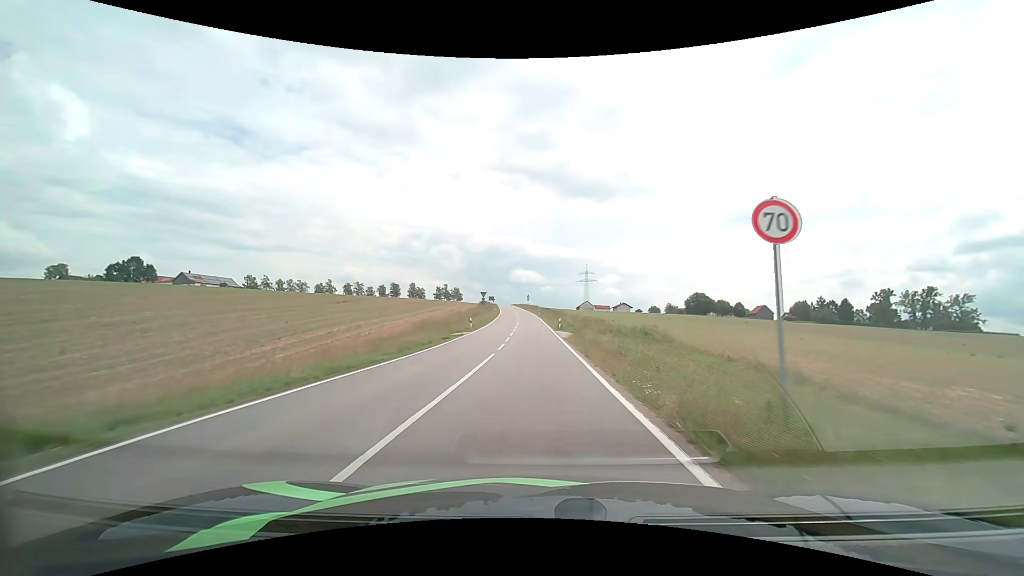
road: tertiary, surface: asphalt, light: Day
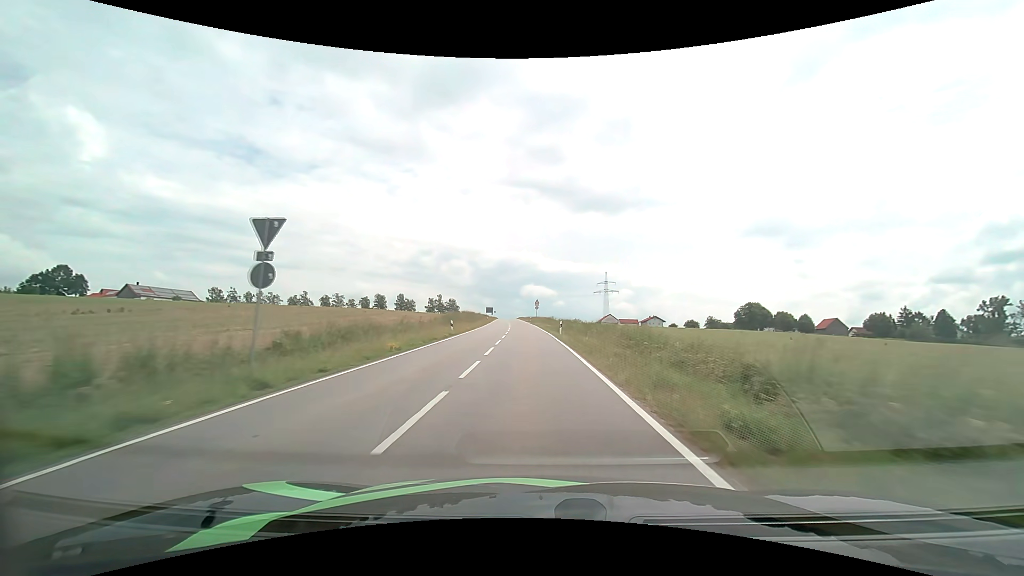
(-0.5, +54.1) m; -1°
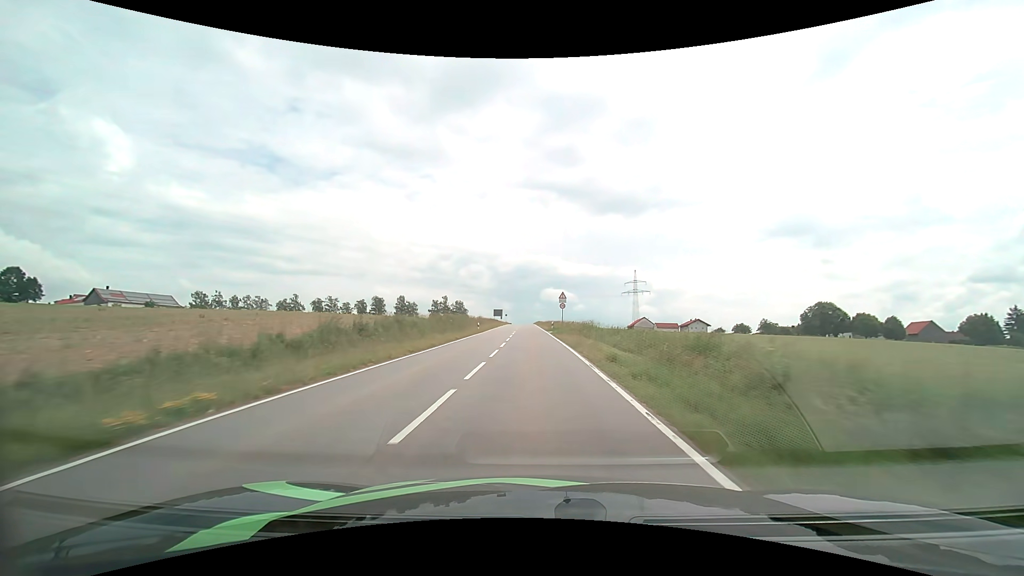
(-0.7, +37.0) m; -2°
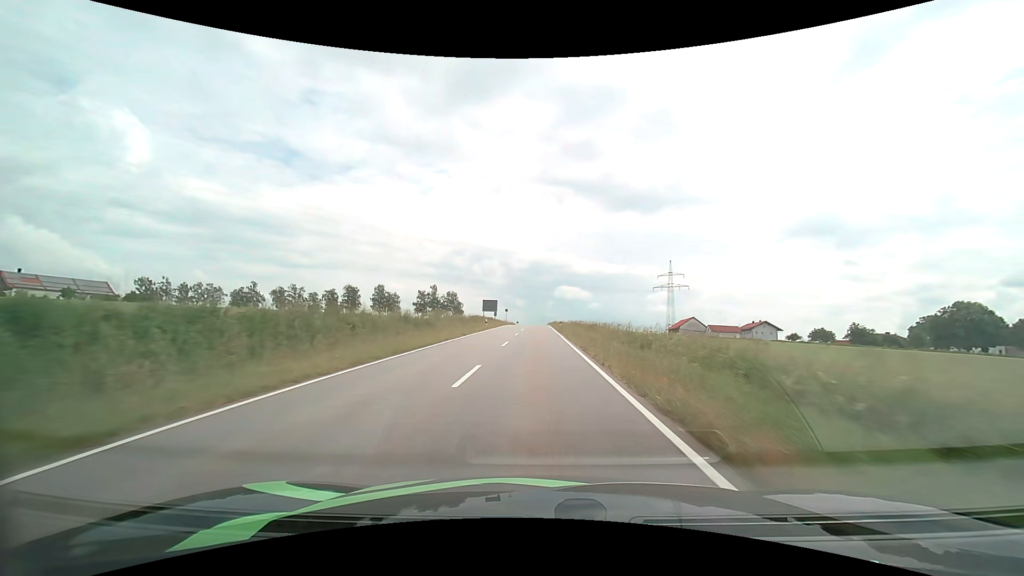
(-0.9, +51.7) m; -2°
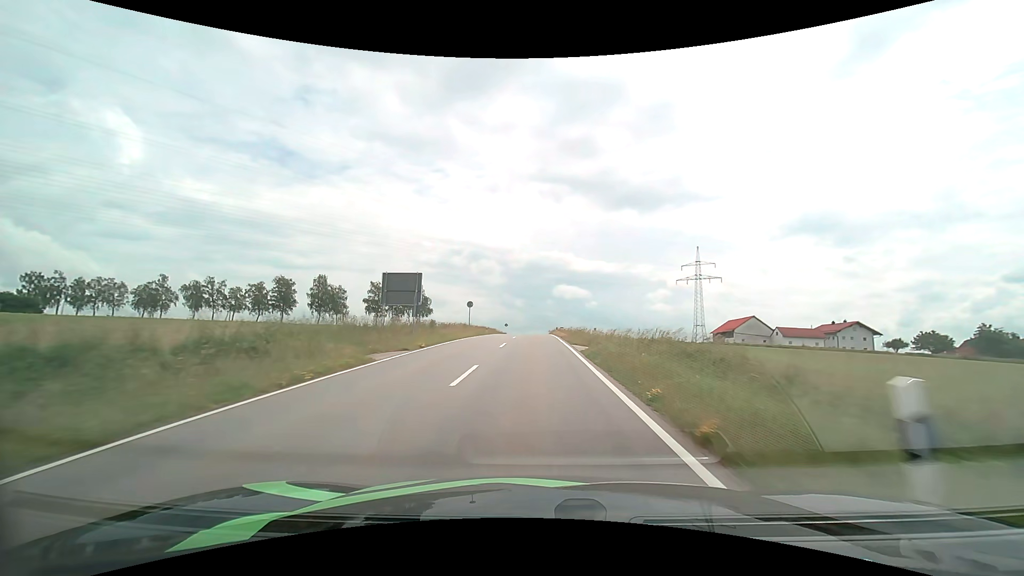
(+0.1, +49.1) m; 0°
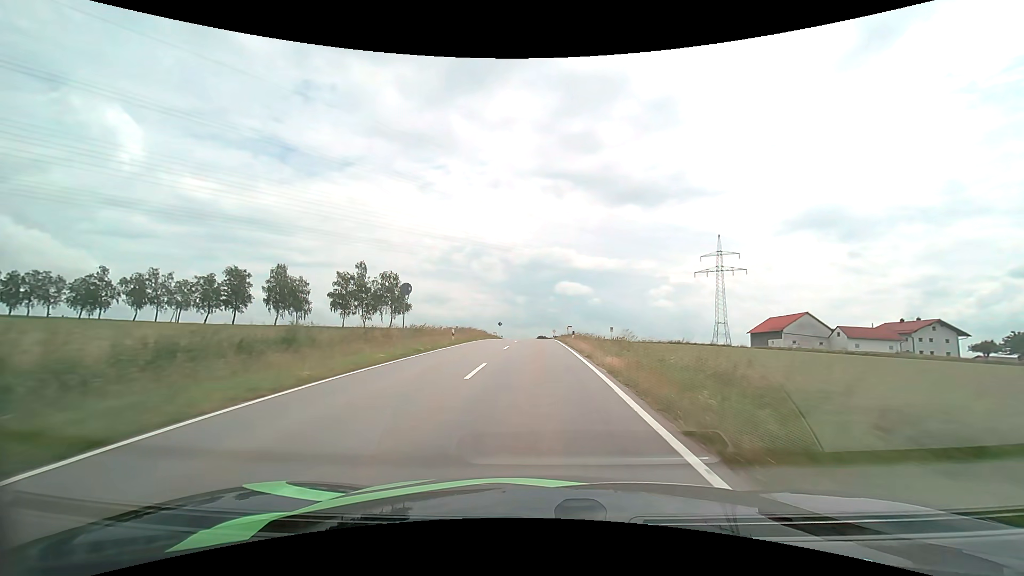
(-0.1, +23.1) m; 0°
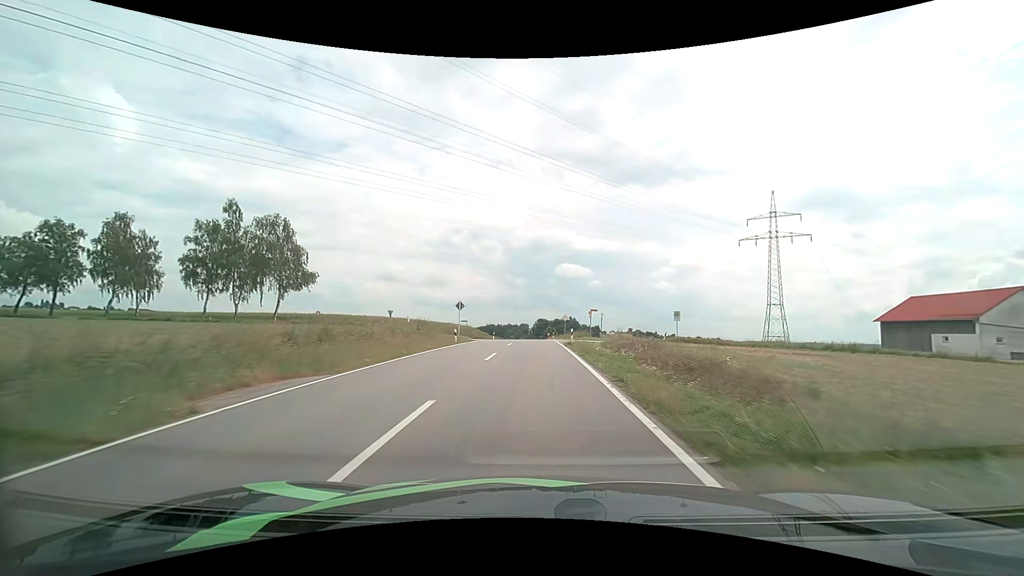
(+0.1, +43.9) m; 0°
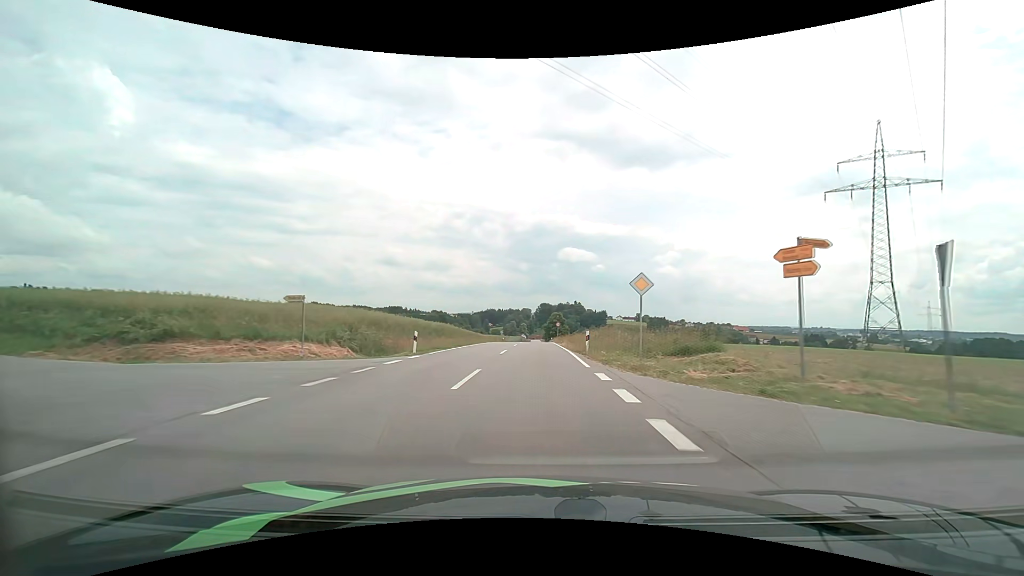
(-0.1, +44.4) m; 0°
(0, +10) (0, +20) (0, +30) (0, +40) (0, +50) (0, +60) (0, +70) (0, +80) (0, +90) (0, +100) m
